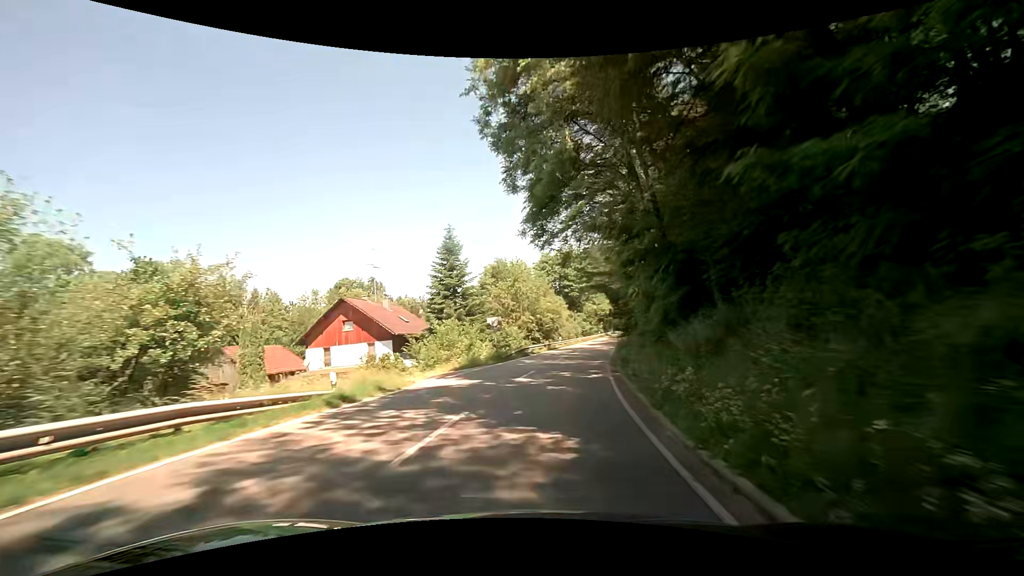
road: secondary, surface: asphalt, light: Day
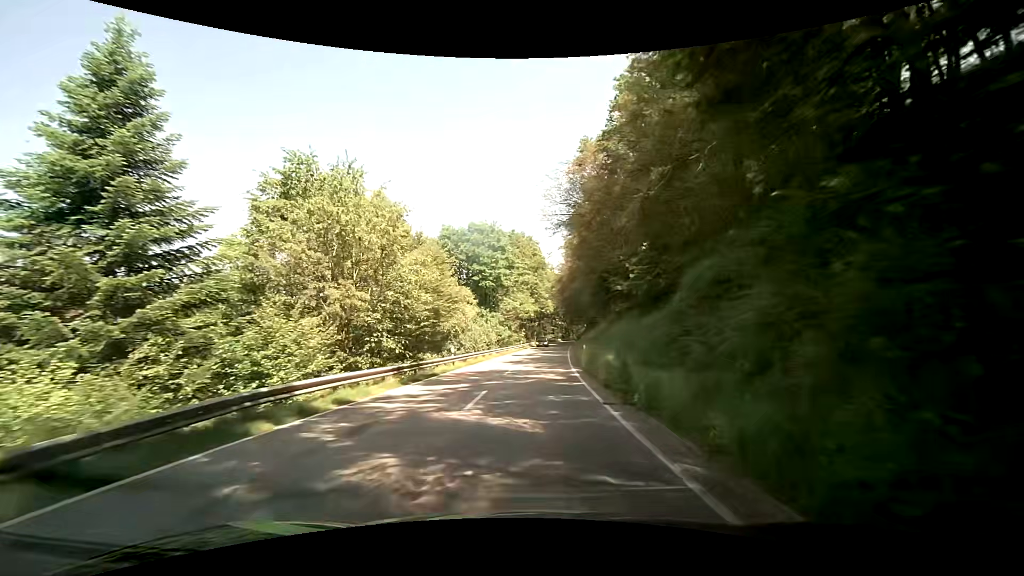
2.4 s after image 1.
(+3.0, +30.5) m; +10°
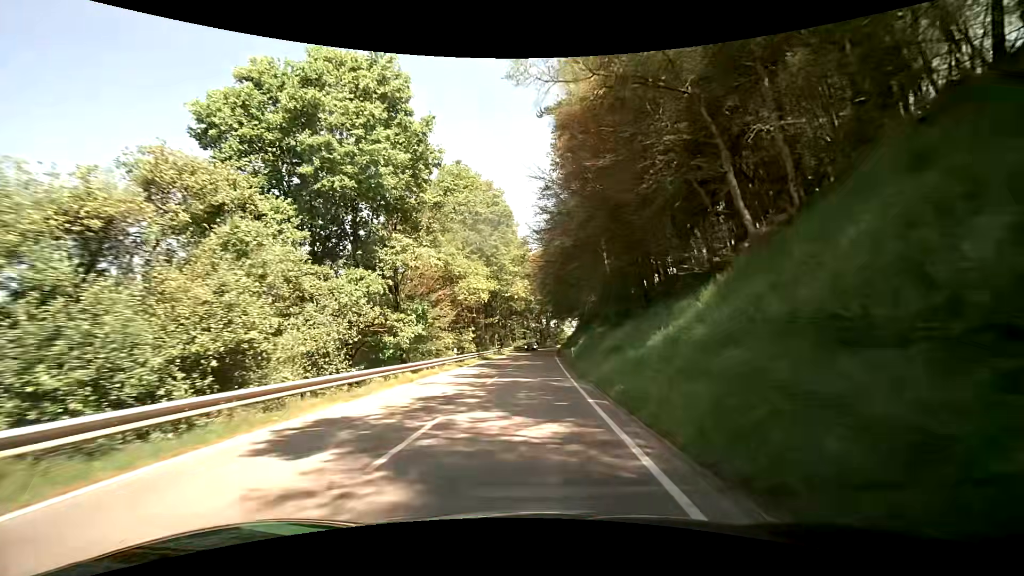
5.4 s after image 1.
(+1.9, +40.0) m; +4°
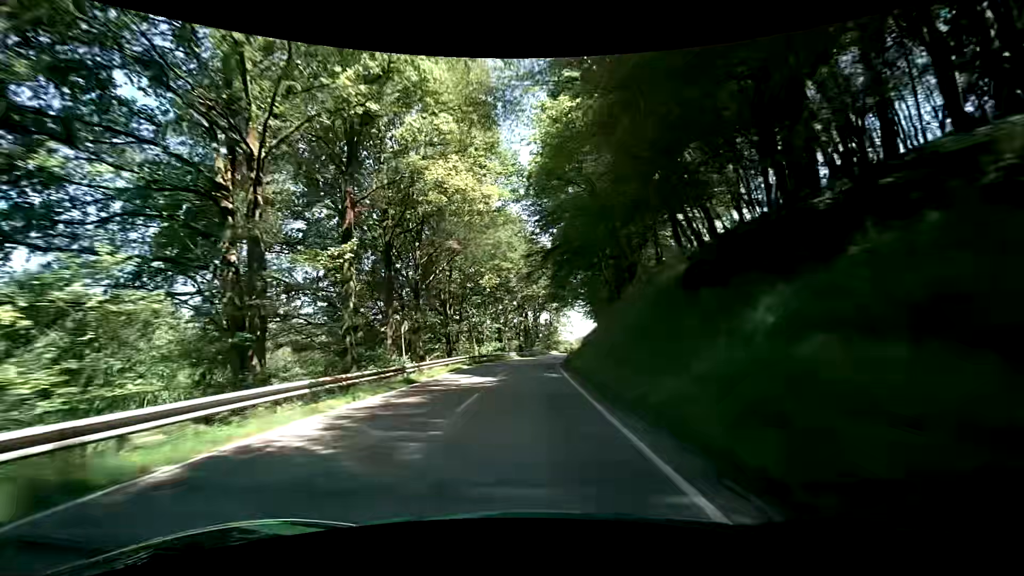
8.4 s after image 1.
(+0.7, +42.9) m; +2°
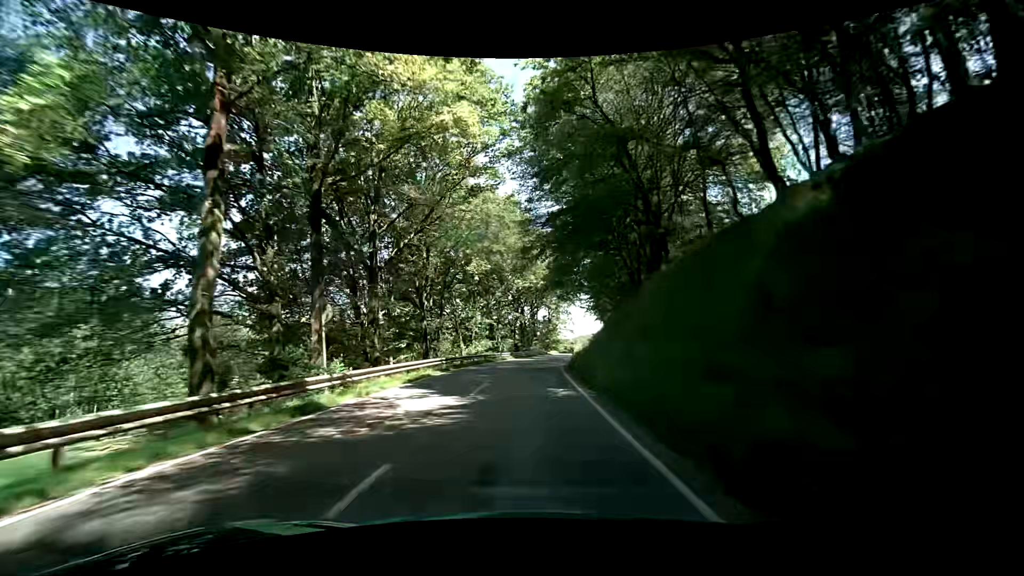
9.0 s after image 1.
(0.0, +8.9) m; 0°
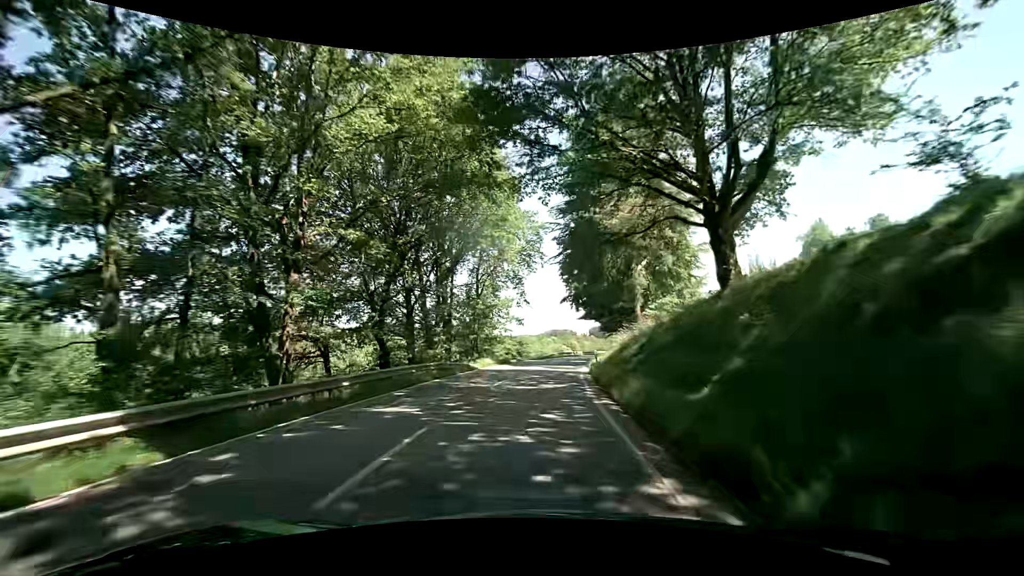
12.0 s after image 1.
(+1.7, +45.3) m; +7°
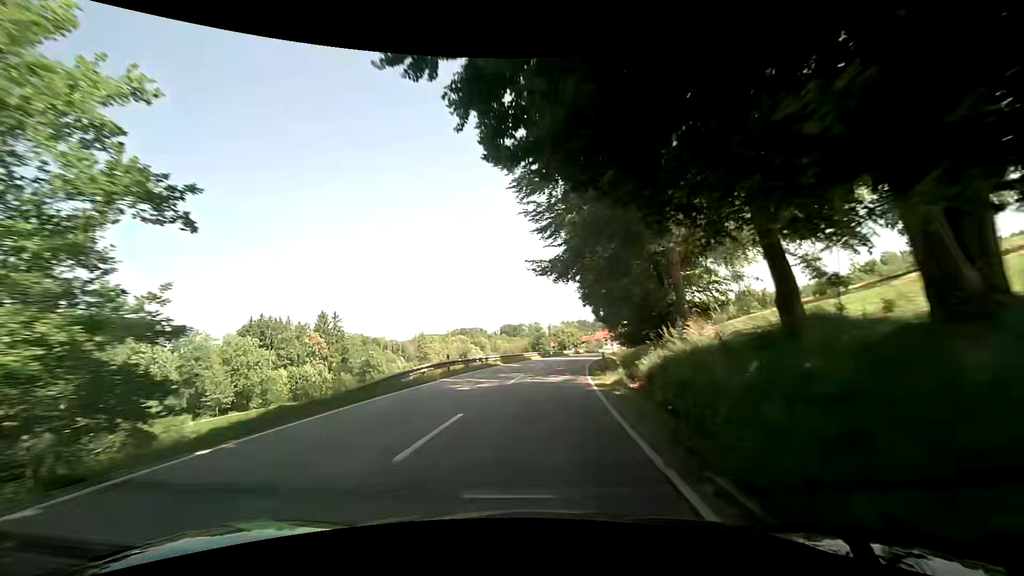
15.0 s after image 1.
(+3.9, +45.9) m; +10°
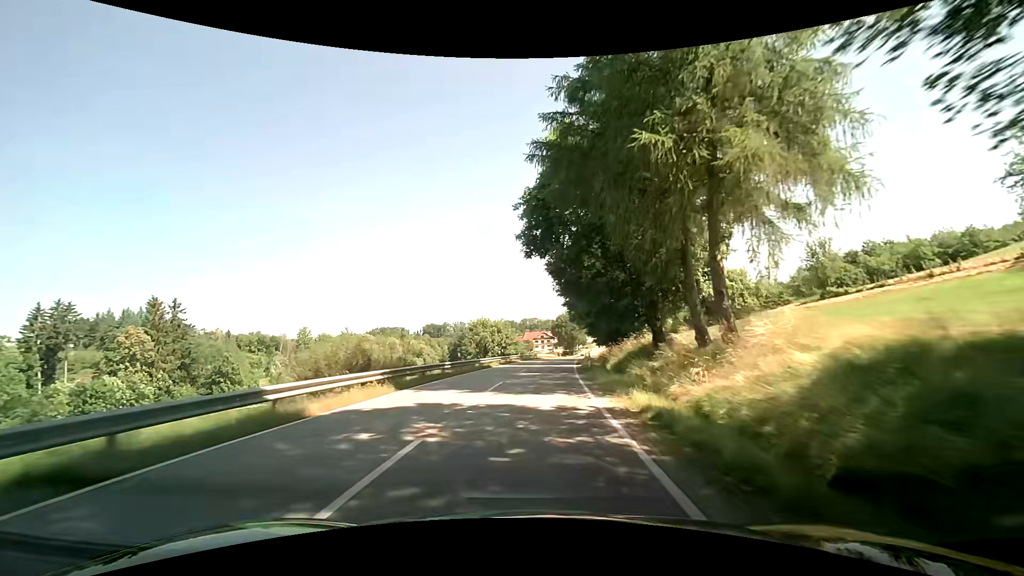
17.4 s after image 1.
(+2.8, +38.3) m; +8°
(0, +10) (+1, +20) (+1, +30) (+2, +40) (+3, +50) (+4, +60) (+5, +70) (+7, +80) (+8, +90) (+10, +99) m
